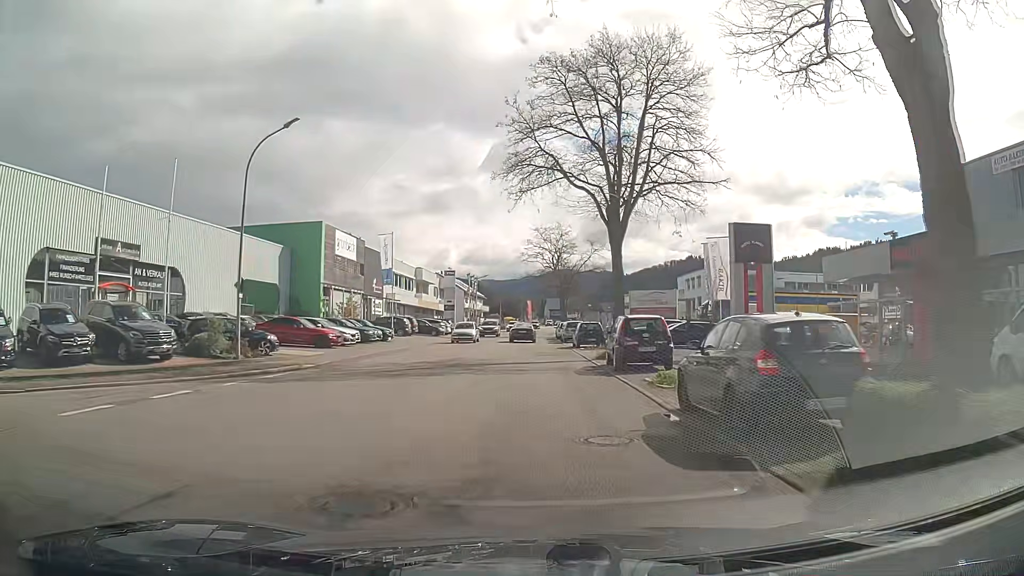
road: tertiary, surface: asphalt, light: Day
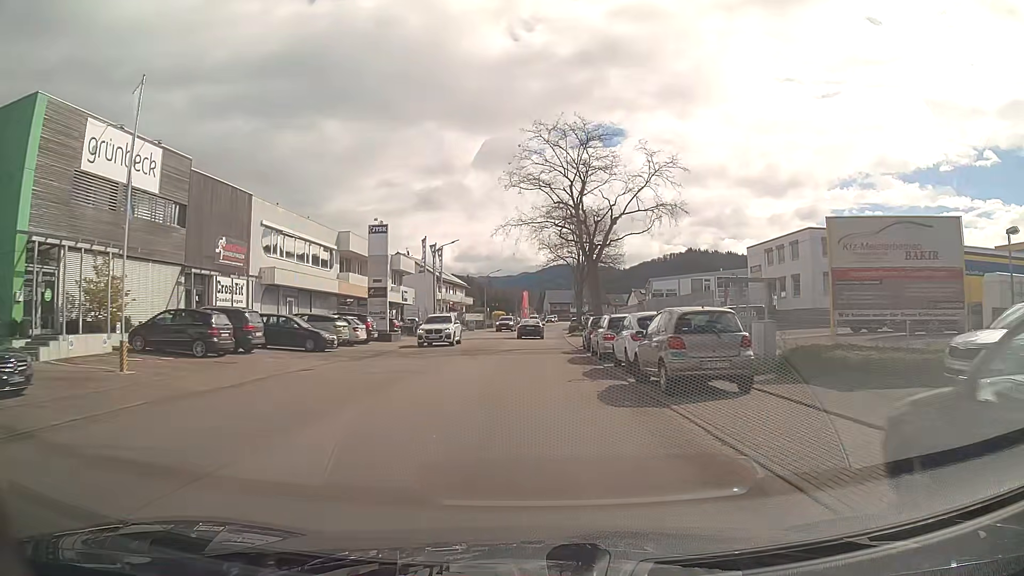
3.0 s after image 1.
(-0.3, +35.8) m; 0°
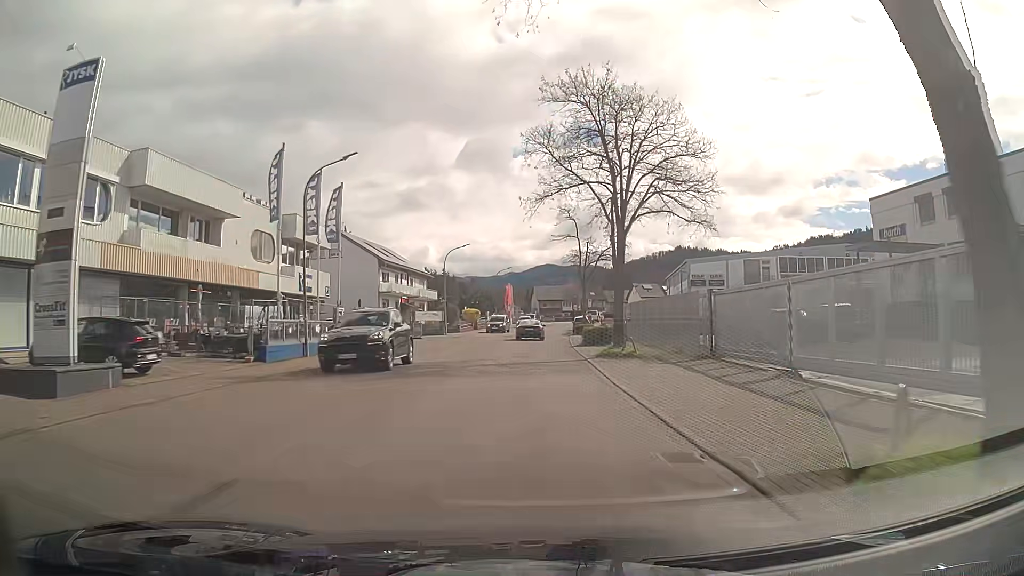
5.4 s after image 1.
(+0.3, +29.7) m; +1°
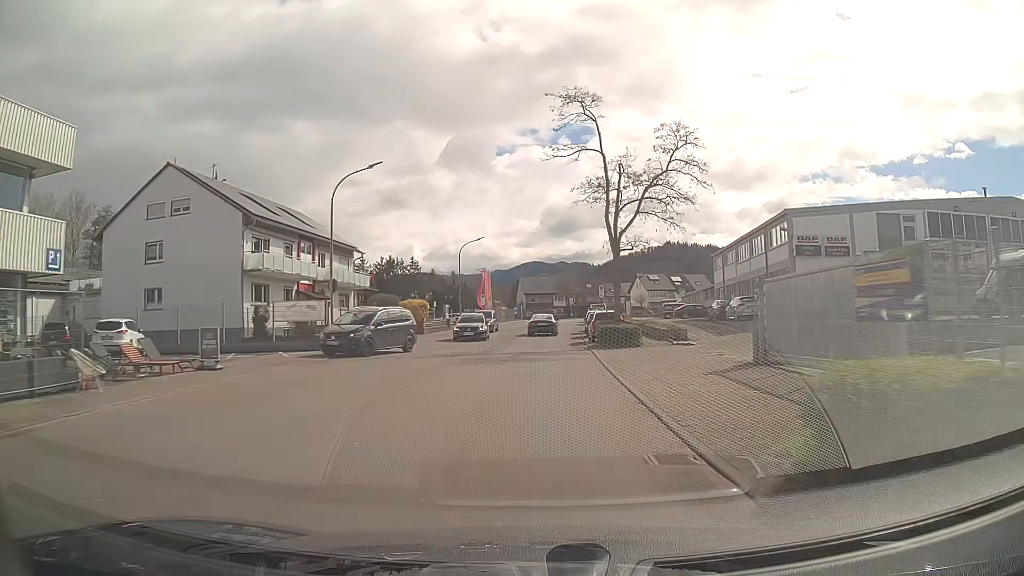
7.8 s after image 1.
(+0.4, +30.1) m; +1°
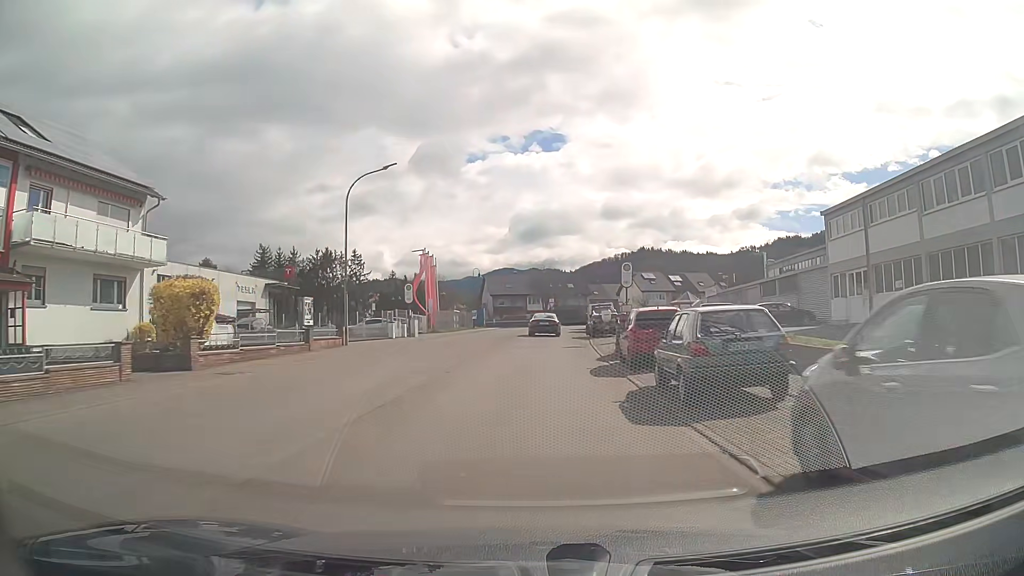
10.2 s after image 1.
(+0.4, +29.6) m; +2°
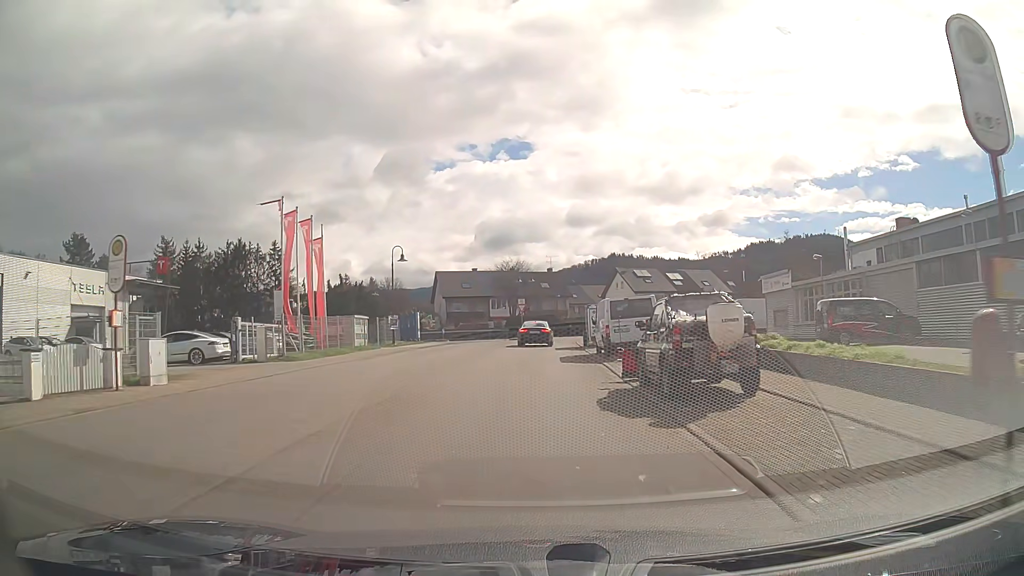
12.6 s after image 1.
(+0.9, +27.1) m; +3°
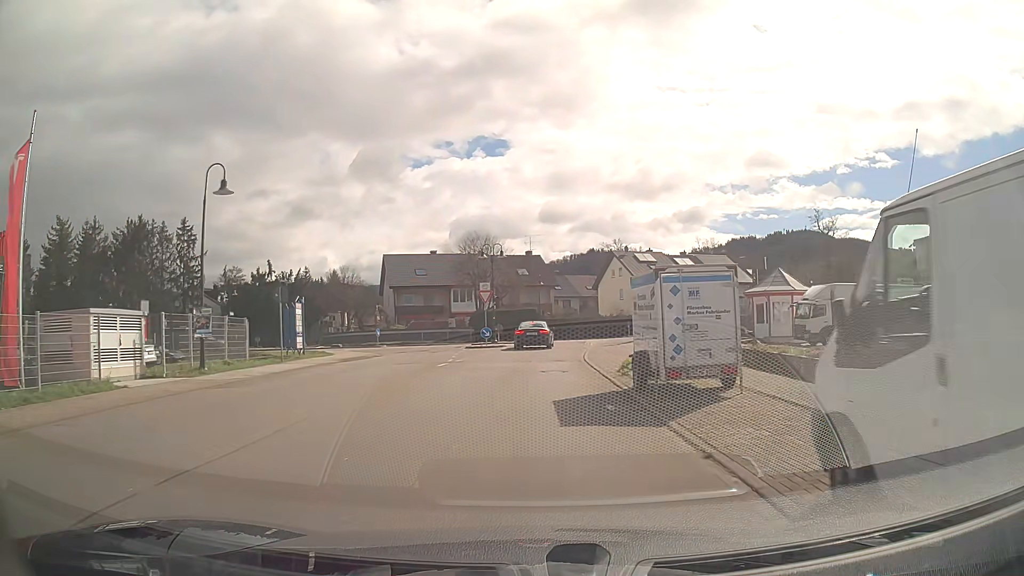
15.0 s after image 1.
(+0.3, +22.6) m; +1°
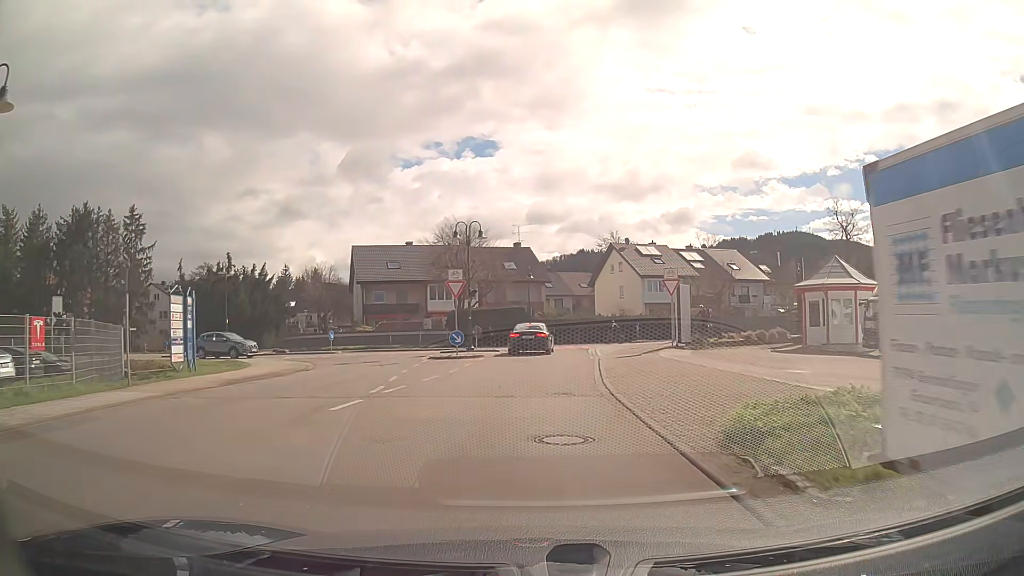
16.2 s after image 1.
(+0.1, +9.9) m; +1°
